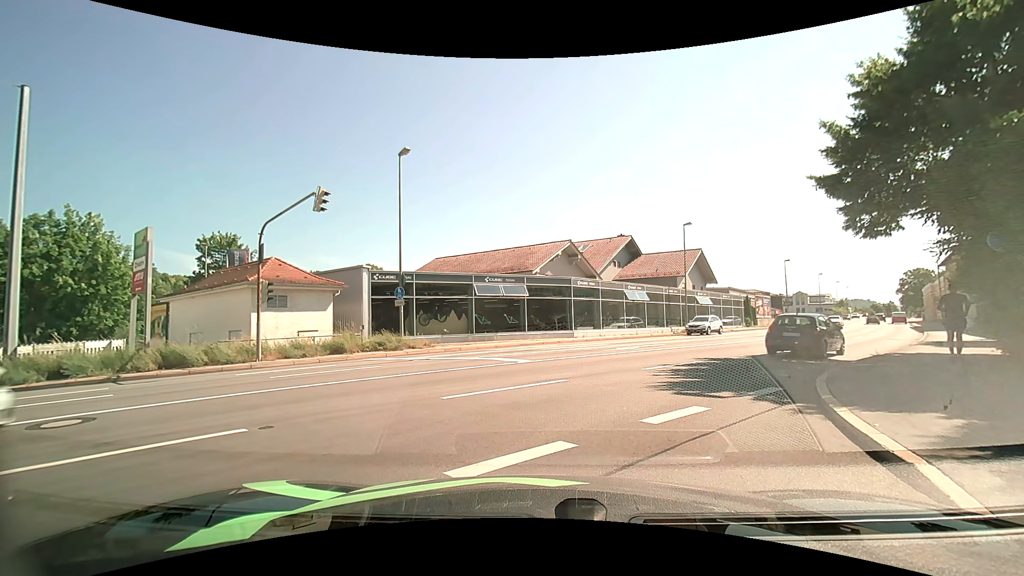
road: tertiary_link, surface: asphalt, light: Day
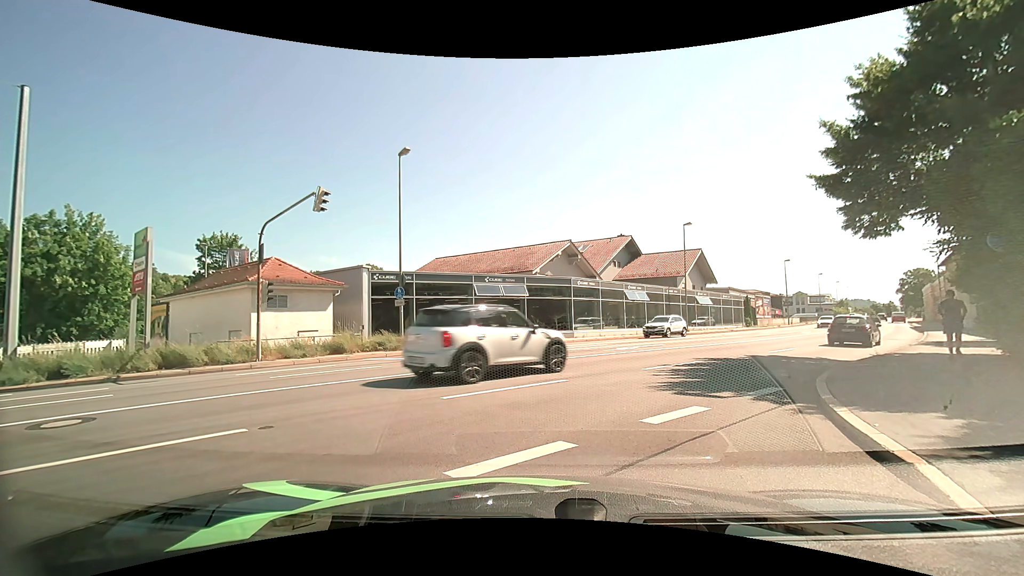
(0.0, 0.0) m; 0°
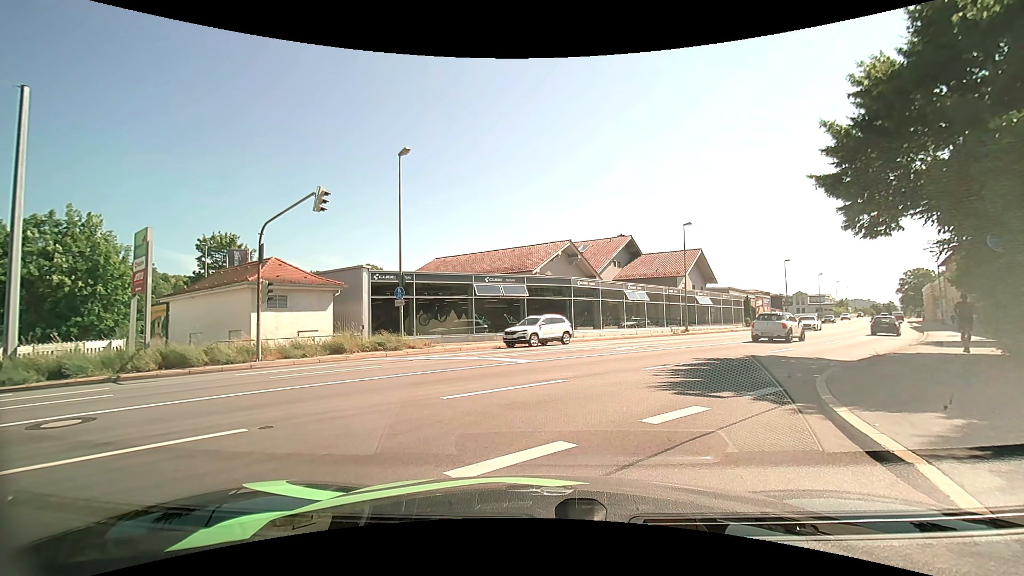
(0.0, 0.0) m; 0°
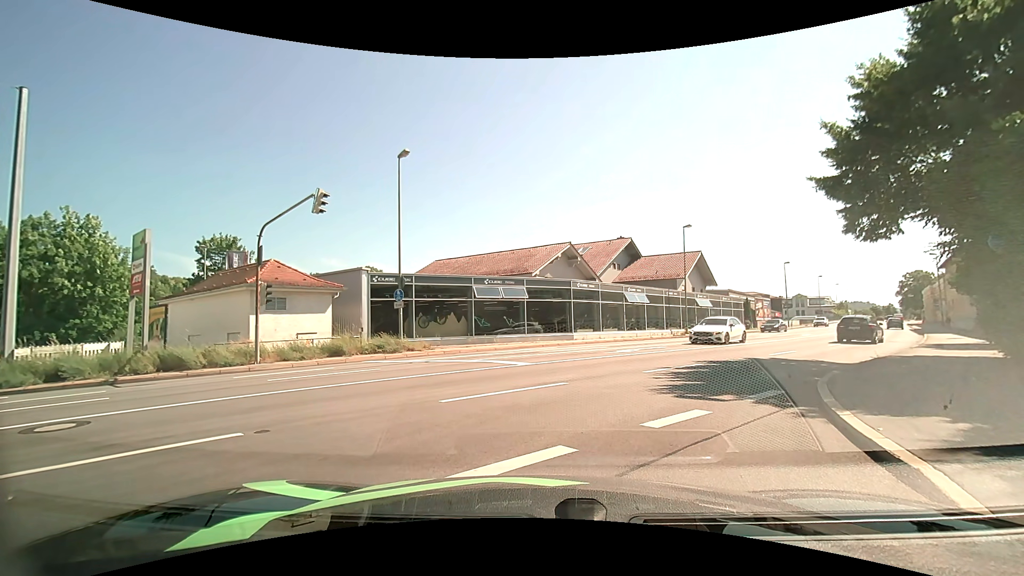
(0.0, +0.1) m; 0°
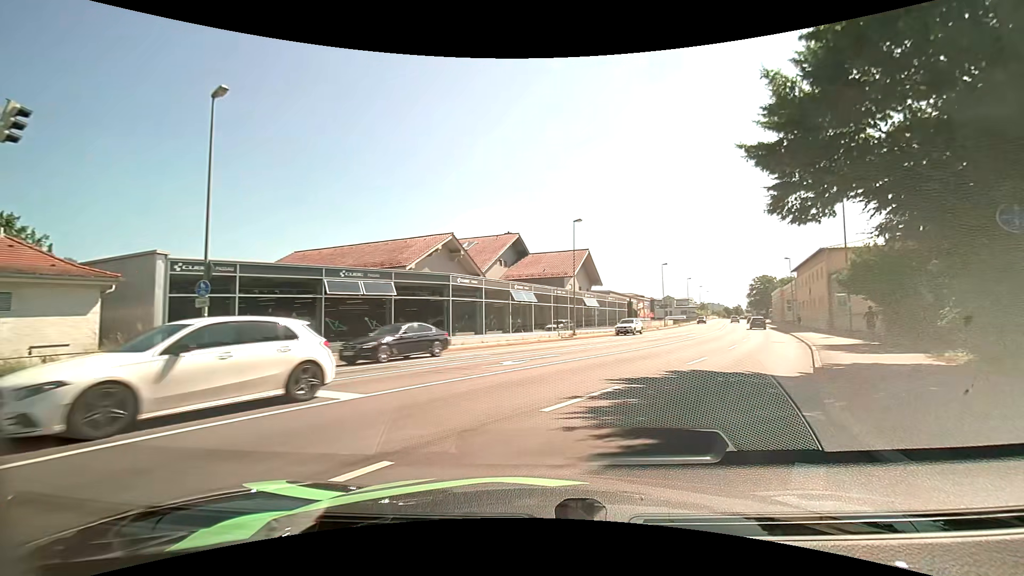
(+0.4, +5.8) m; +13°
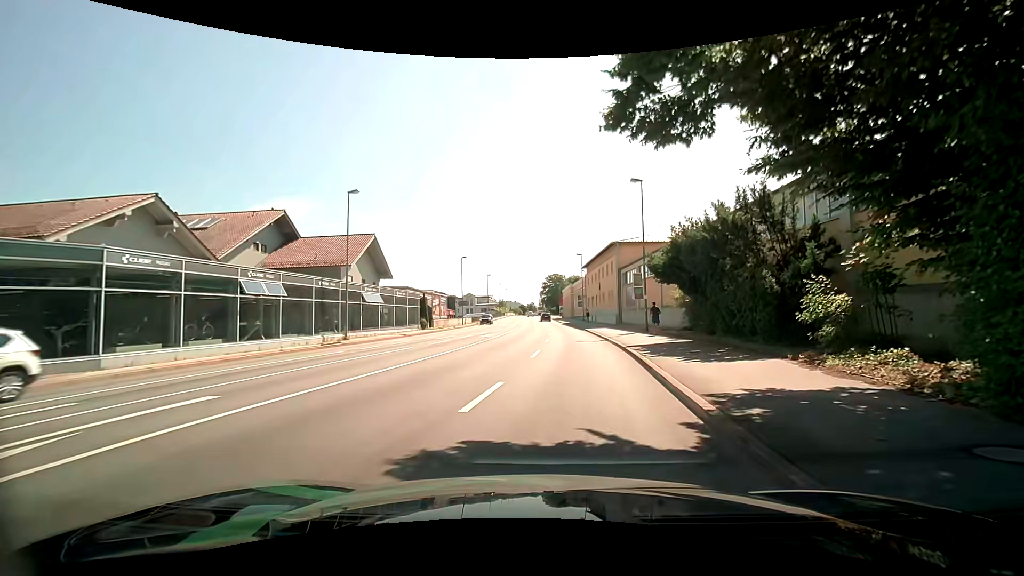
(+2.0, +8.7) m; +22°
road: primary
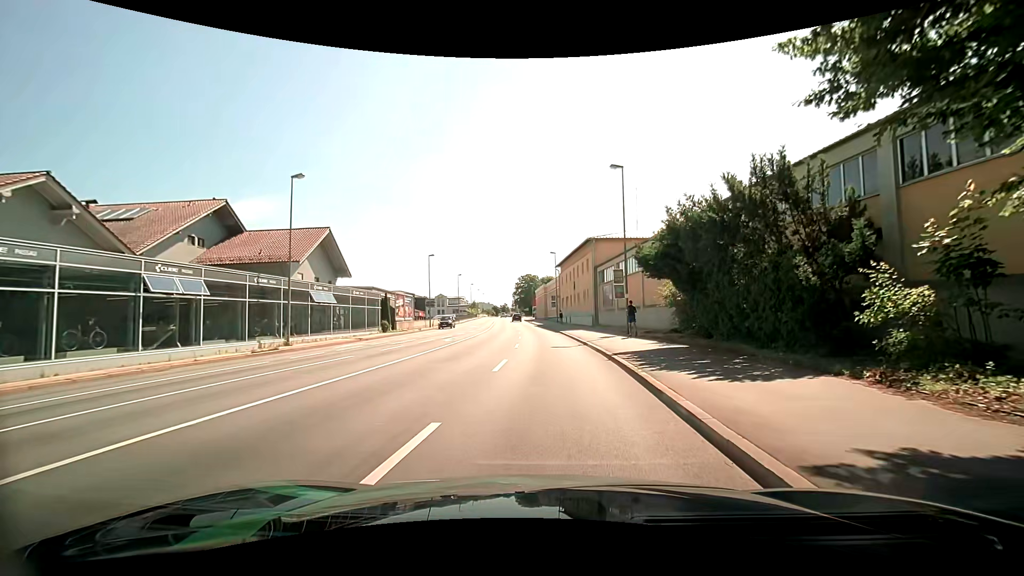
(+0.1, +3.8) m; +3°
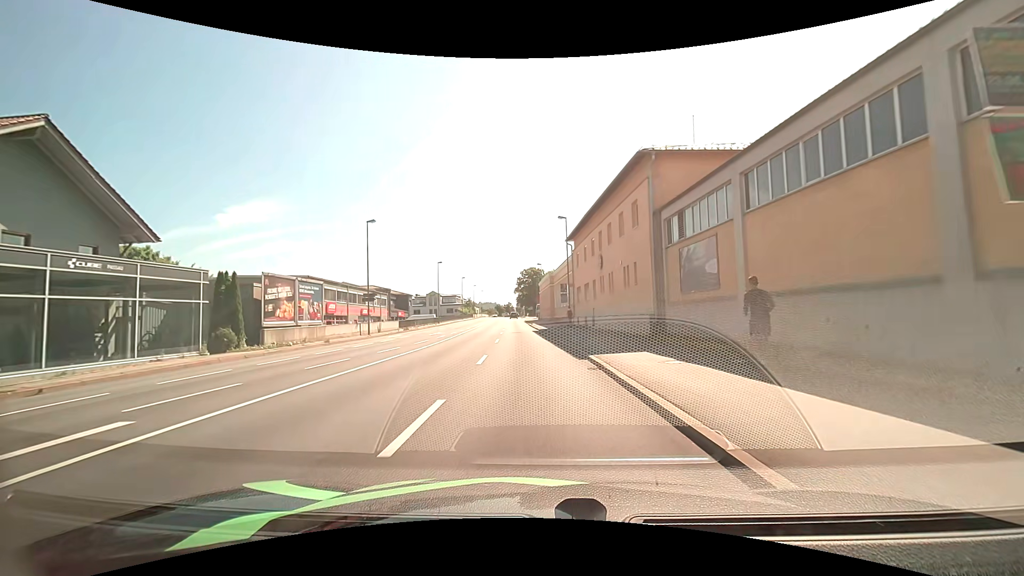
(+0.5, +26.0) m; 0°
(0, +10) (-1, +20) (-1, +30) (-2, +40) (-2, +50) (-3, +60) (-4, +70) (-4, +80) (-5, +90) (-5, +100) m
